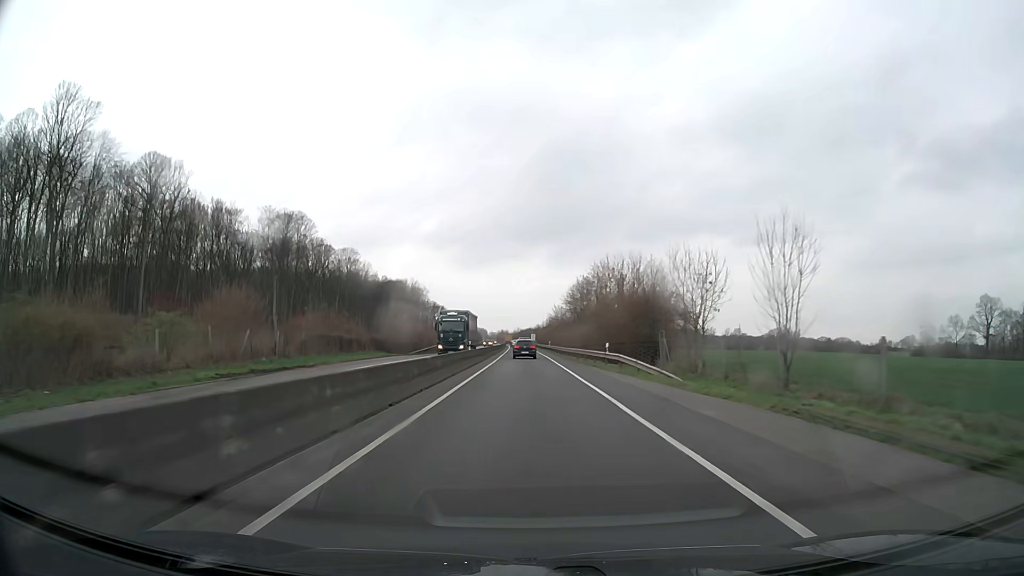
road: trunk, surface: asphalt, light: Day
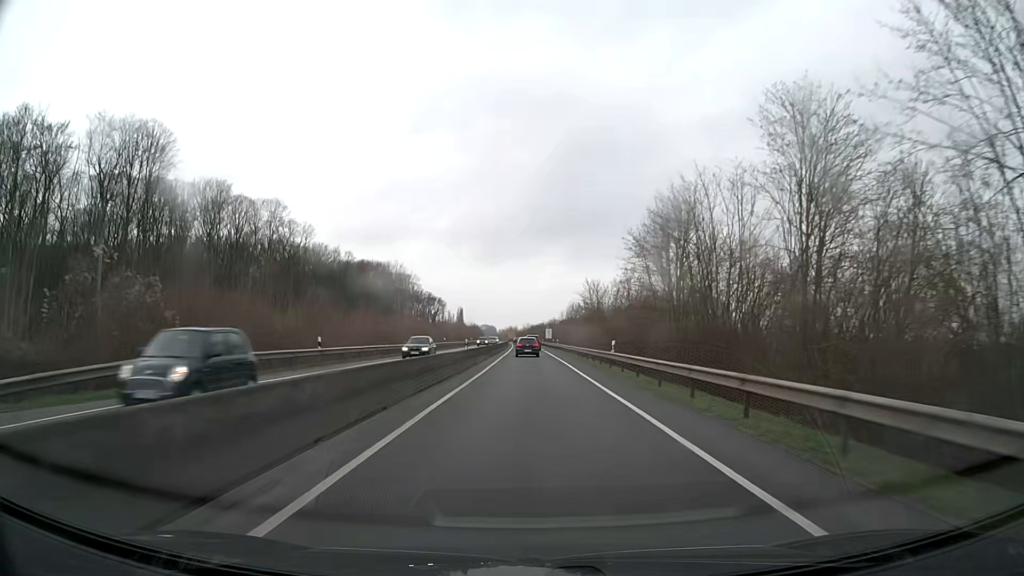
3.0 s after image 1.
(-0.4, +61.6) m; -1°
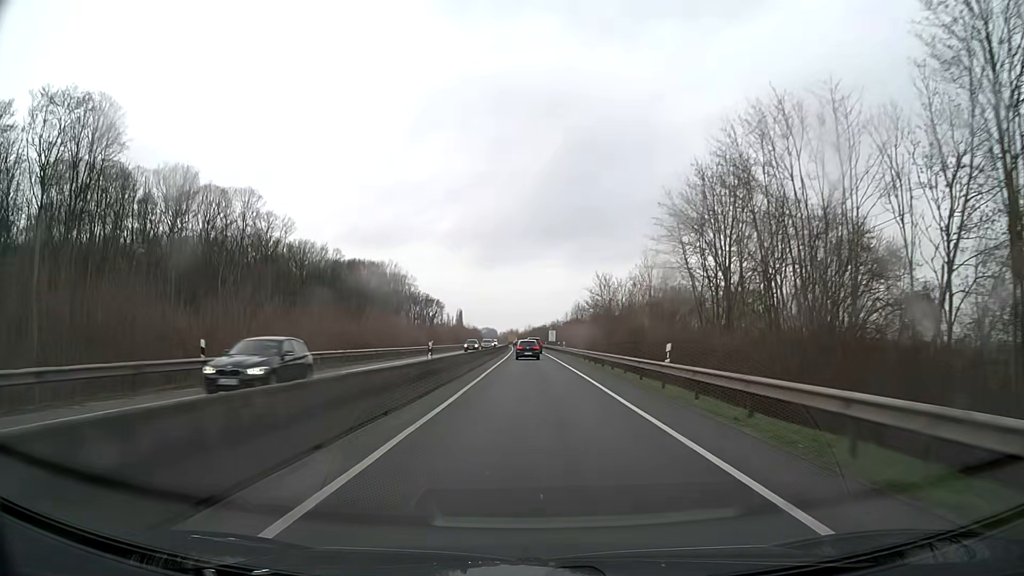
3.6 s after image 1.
(0.0, +12.3) m; 0°
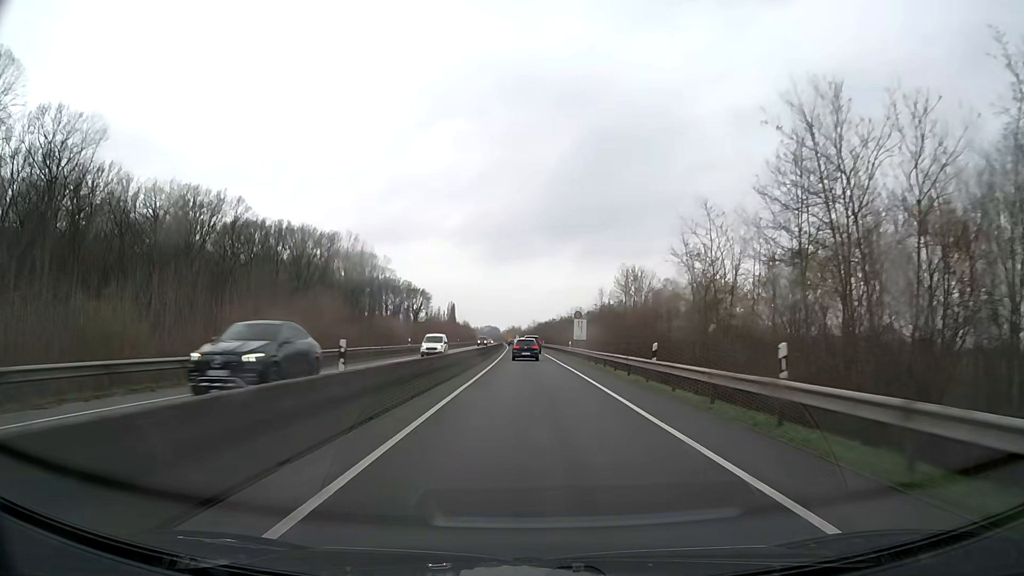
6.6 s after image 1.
(-0.2, +61.8) m; 0°
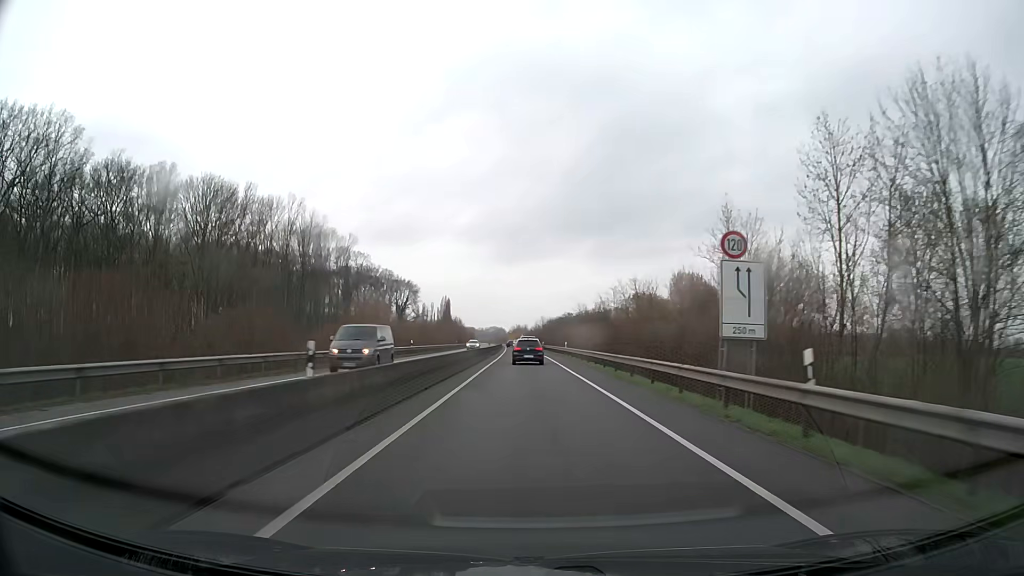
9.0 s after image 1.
(-0.2, +49.5) m; 0°
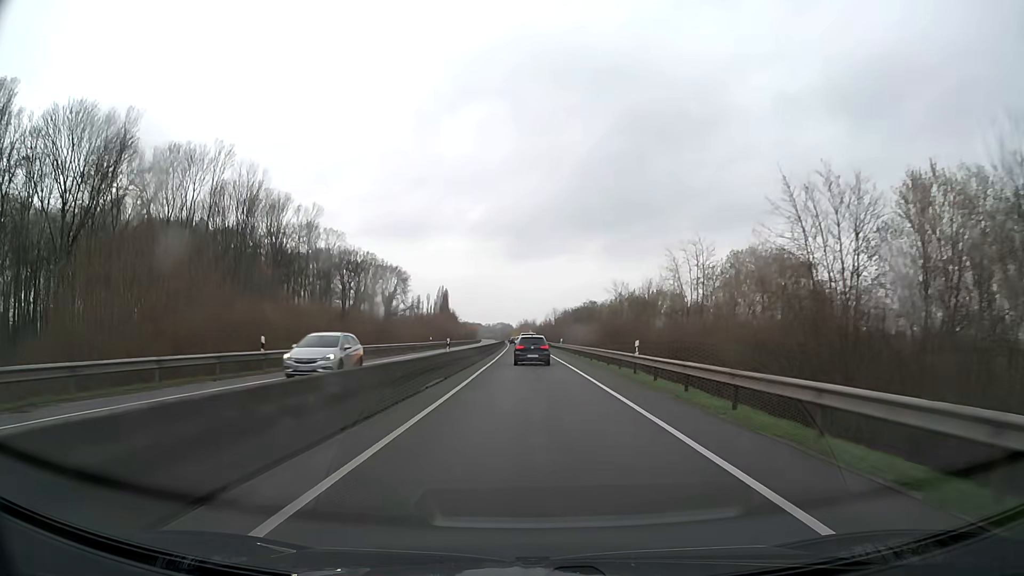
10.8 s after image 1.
(-0.2, +36.6) m; -1°
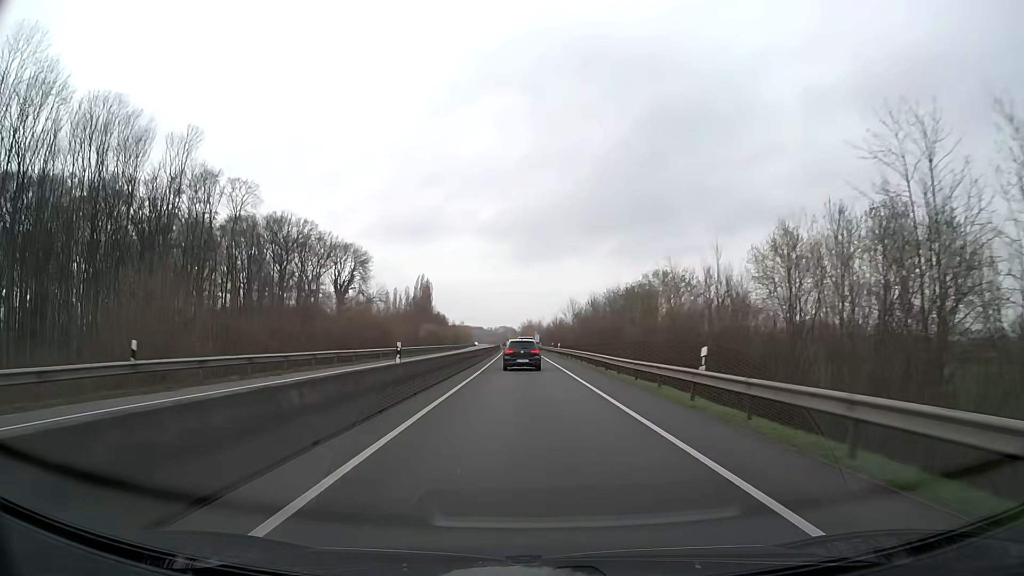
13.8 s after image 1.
(-0.3, +57.4) m; 0°
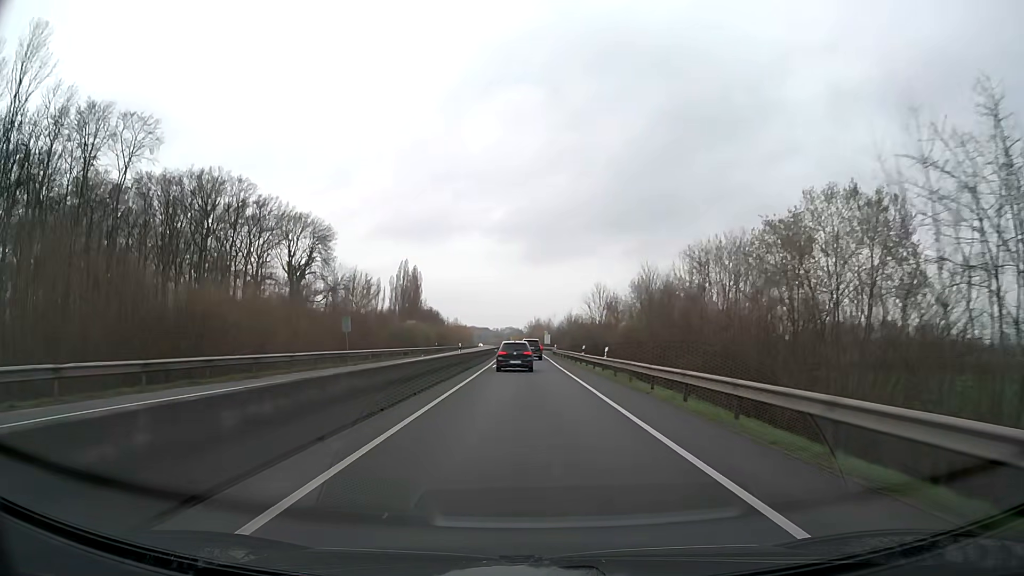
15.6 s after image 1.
(-0.3, +36.1) m; -1°
(0, +10) (0, +20) (0, +30) (0, +40) (0, +50) (0, +60) (0, +70) (0, +80) (0, +90) (-1, +100) m
